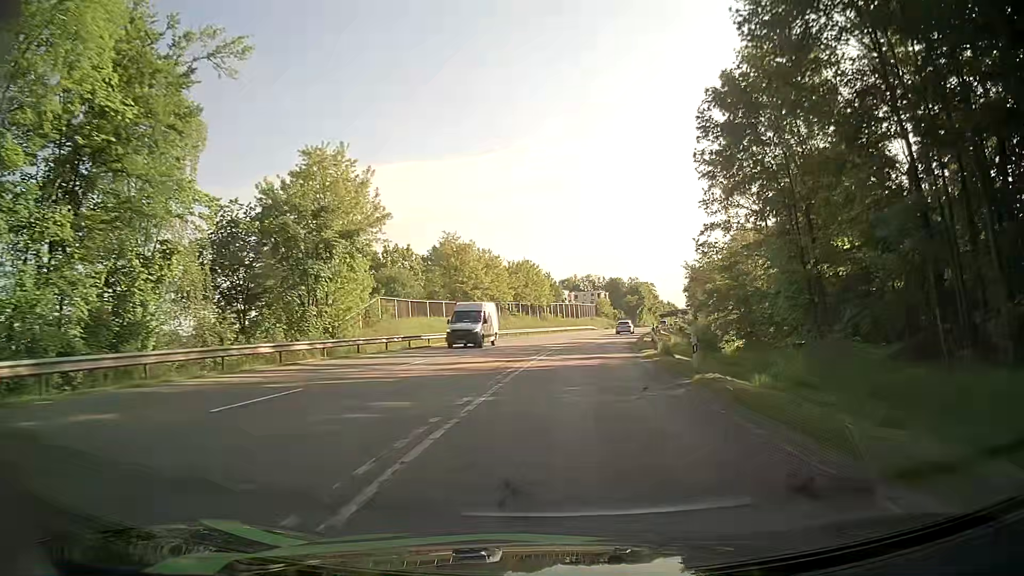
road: secondary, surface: asphalt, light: Day
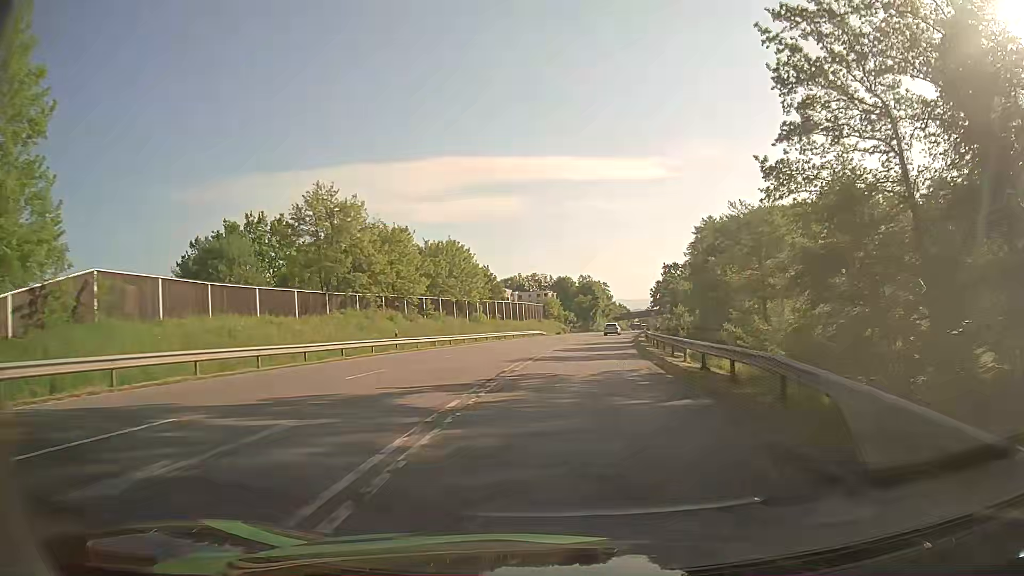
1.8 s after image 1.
(+1.4, +28.6) m; +5°
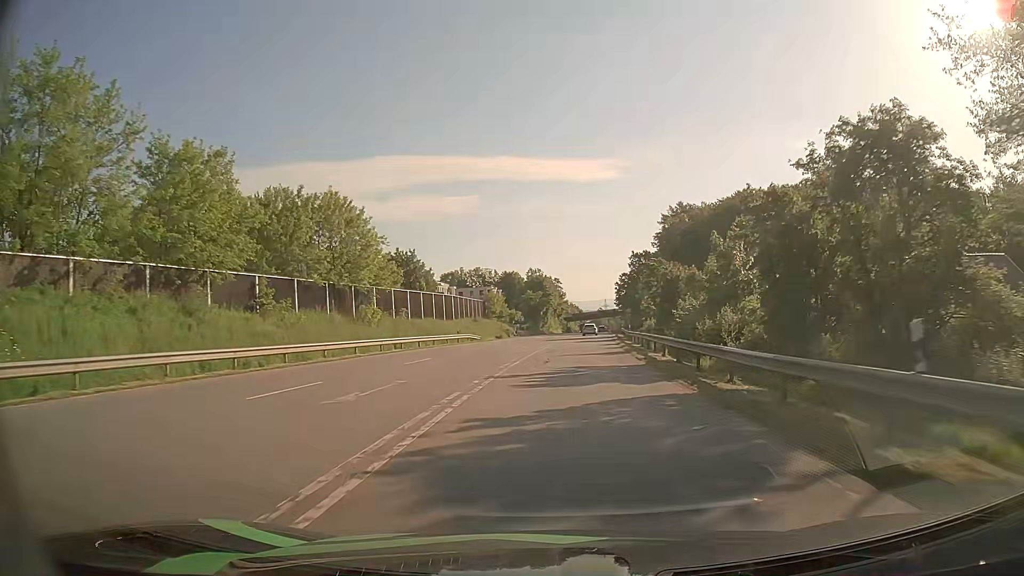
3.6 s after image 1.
(+1.2, +28.5) m; +4°
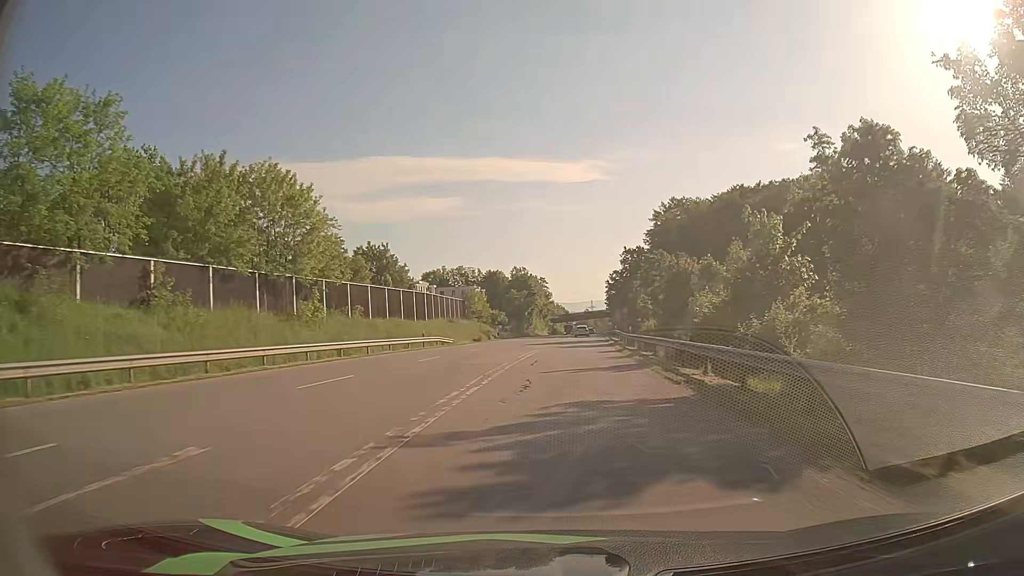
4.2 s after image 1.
(+0.1, +9.5) m; +1°
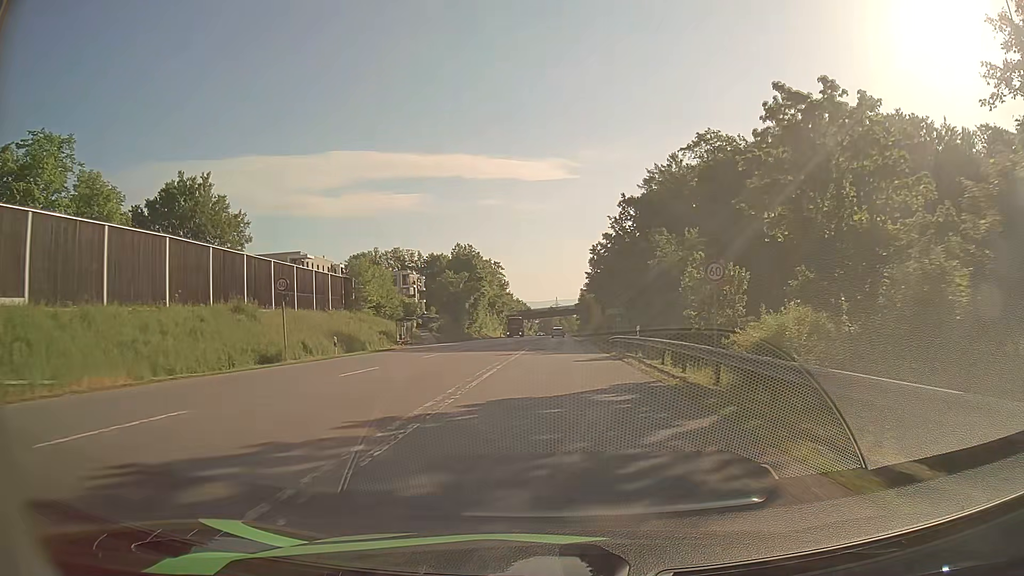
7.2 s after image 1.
(+1.9, +47.0) m; +3°
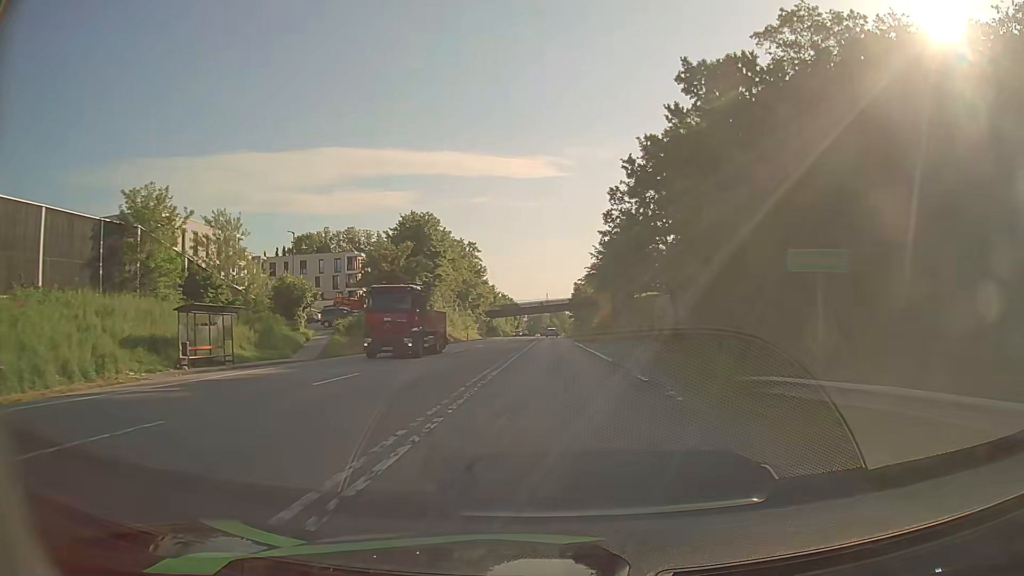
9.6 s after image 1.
(+0.3, +36.5) m; +1°
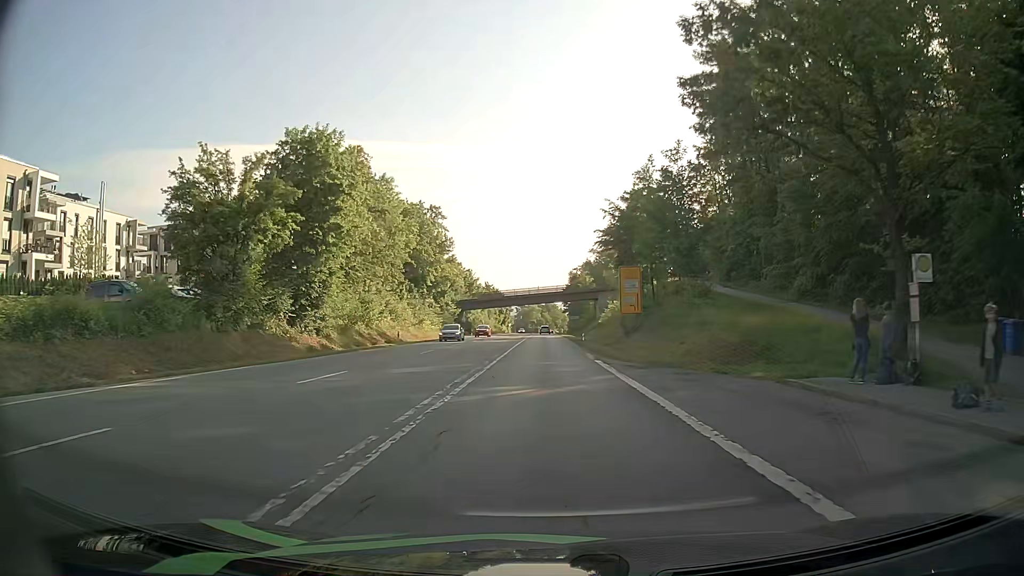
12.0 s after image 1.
(+0.2, +35.1) m; 0°
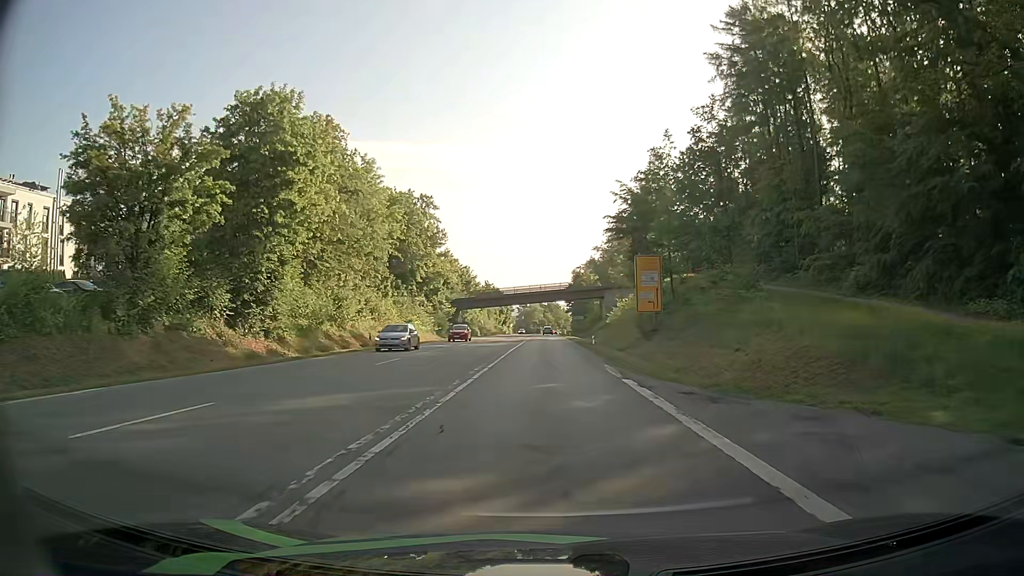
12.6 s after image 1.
(0.0, +8.6) m; 0°
(0, +10) (0, +20) (0, +30) (0, +40) (0, +50) (-1, +60) (-1, +70) (-1, +80) (-1, +90) (-1, +100) m
